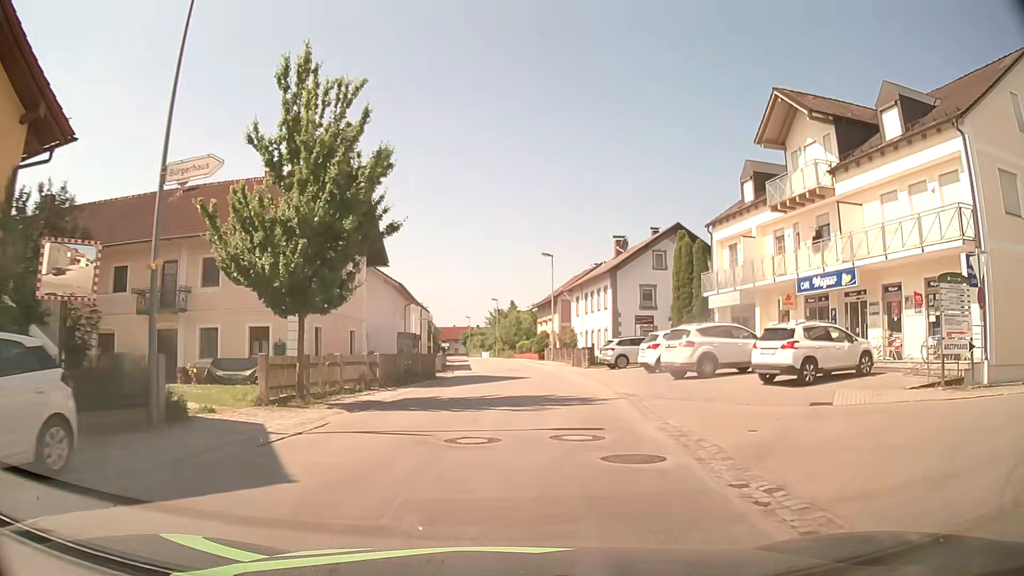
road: tertiary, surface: asphalt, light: Day
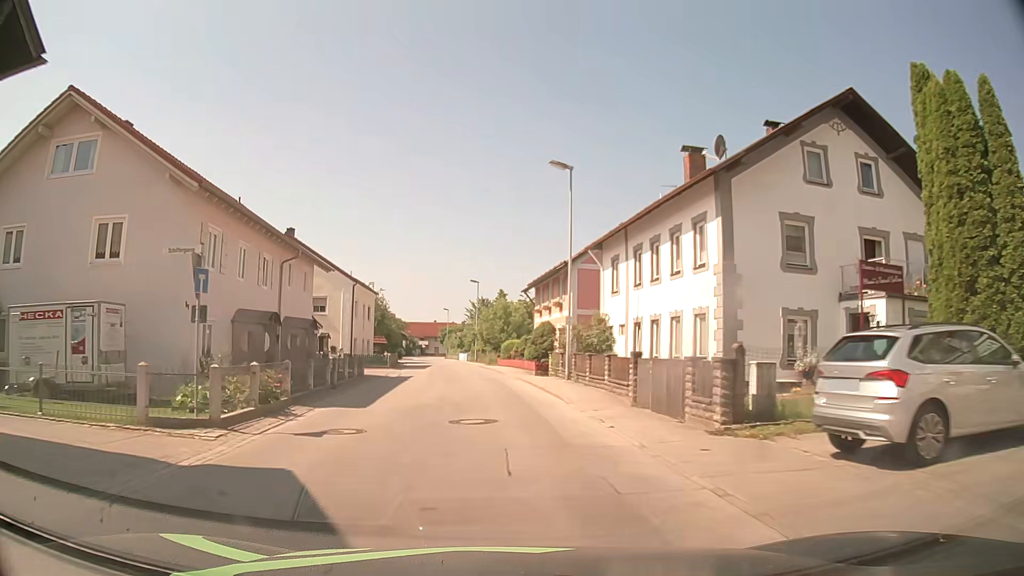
(+1.0, +26.5) m; +1°
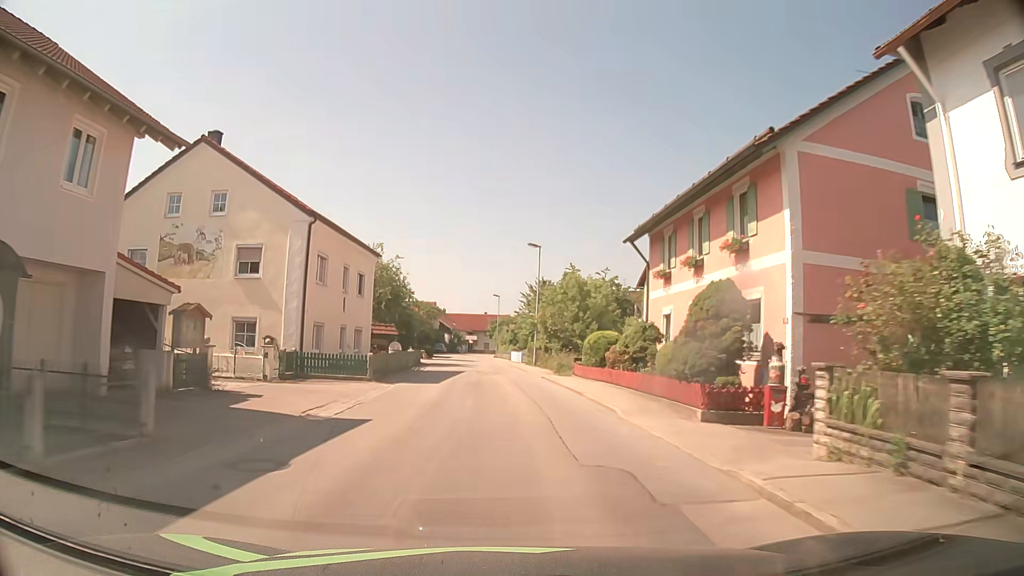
(-1.0, +22.3) m; -4°
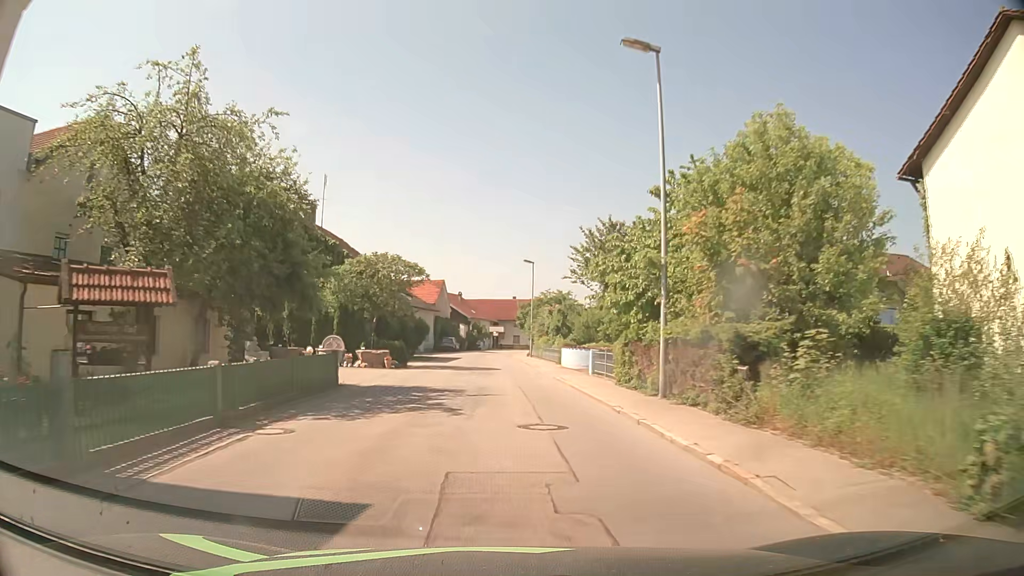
(-0.7, +30.7) m; -3°
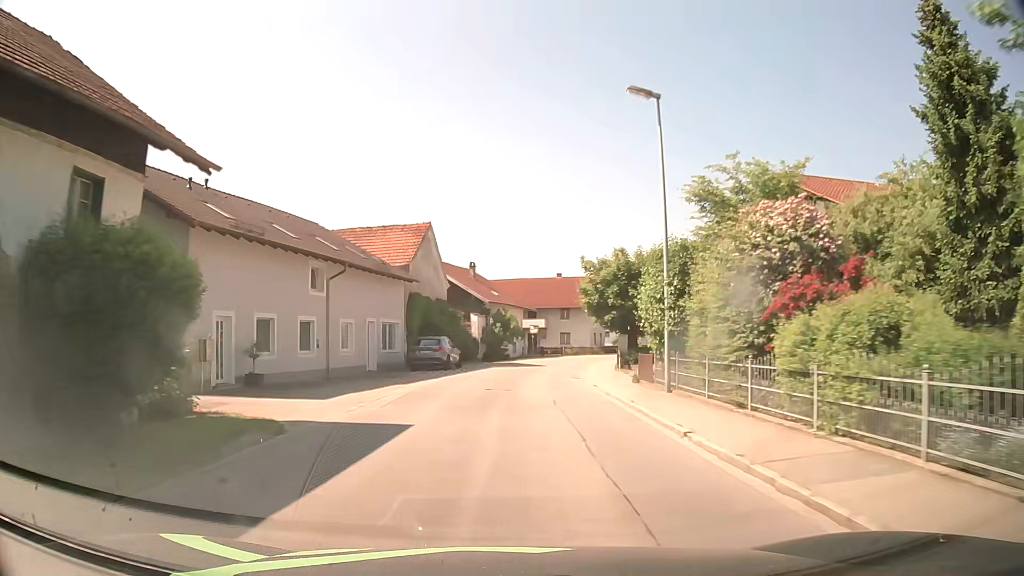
(-1.2, +39.8) m; -3°
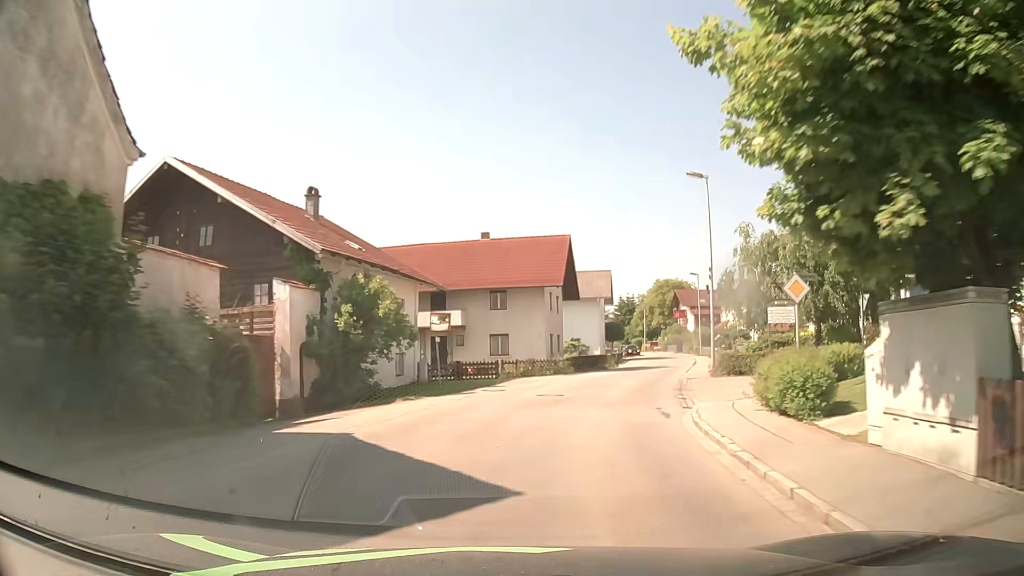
(+1.1, +31.8) m; +7°
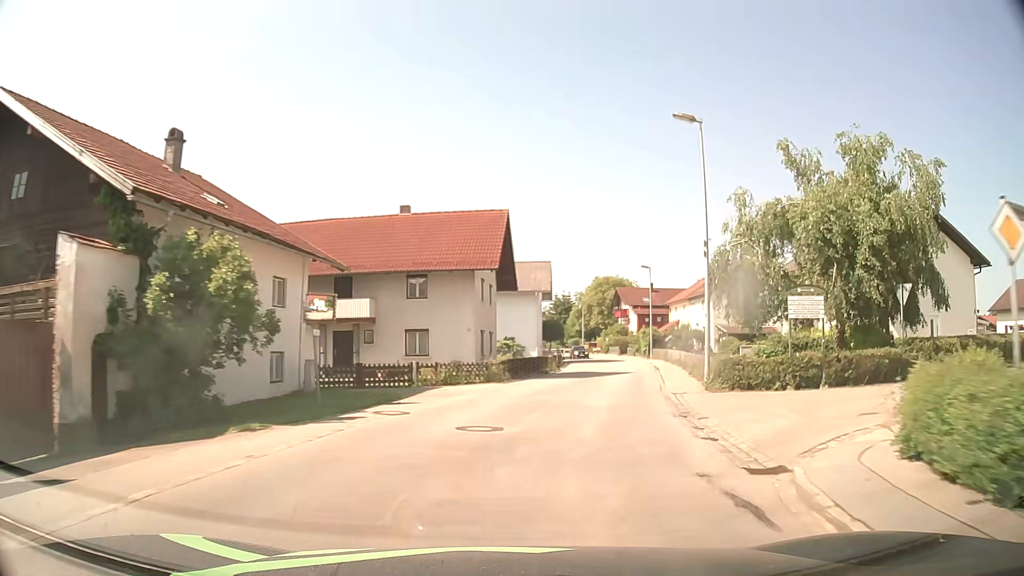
(+0.4, +7.8) m; +6°
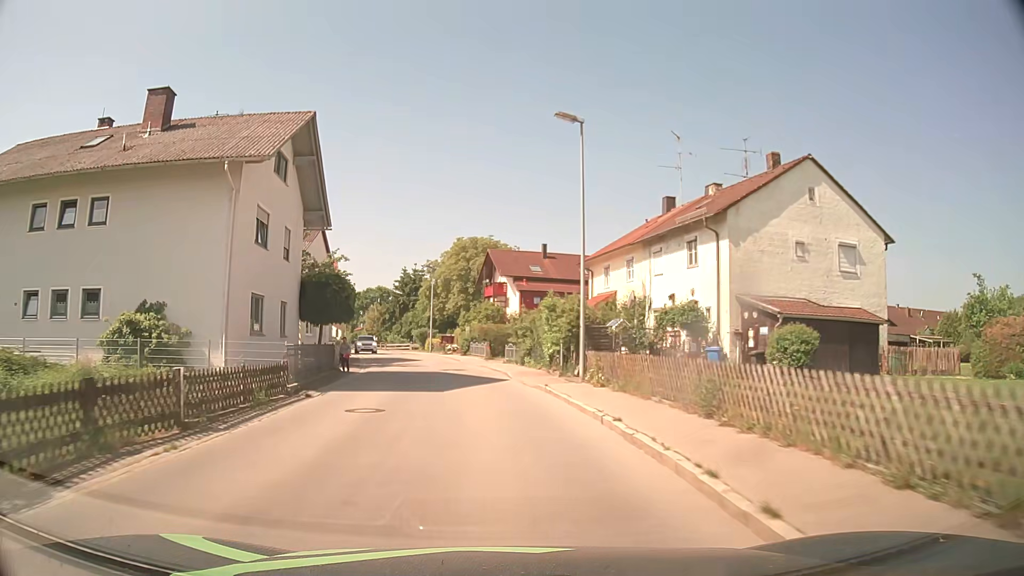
(+6.6, +39.1) m; +11°
(0, +10) (-1, +20) (-2, +30) (-4, +40) (-6, +49) (-9, +59) (-12, +69) (-15, +78) (-18, +88) (-22, +97) m
